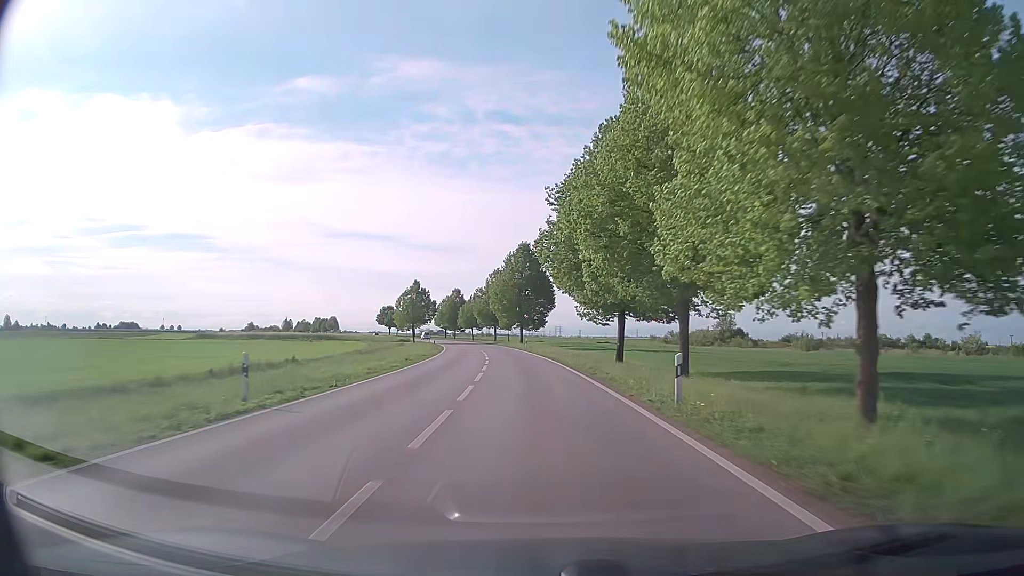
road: secondary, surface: asphalt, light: Day
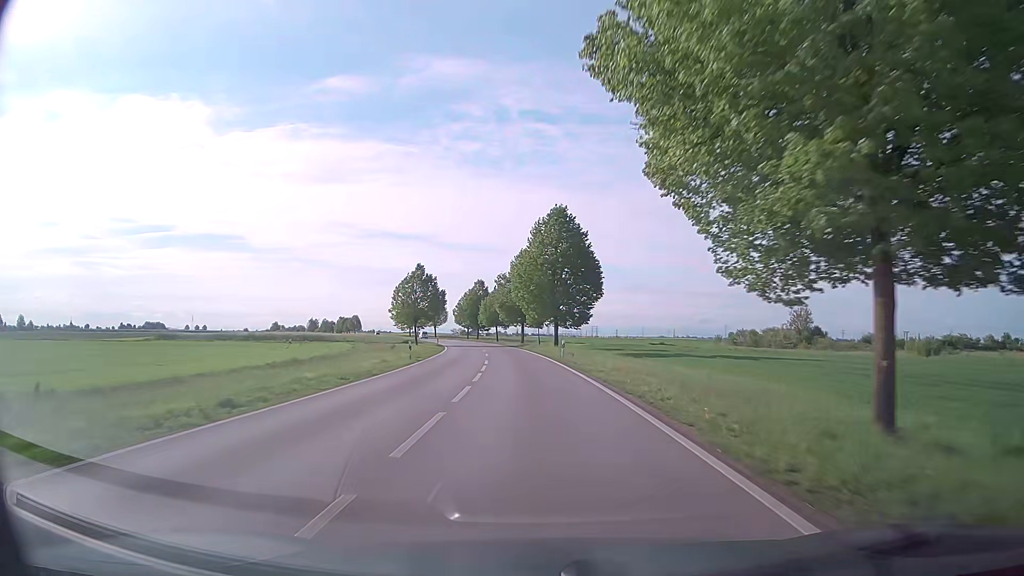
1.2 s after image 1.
(-0.6, +24.9) m; -3°
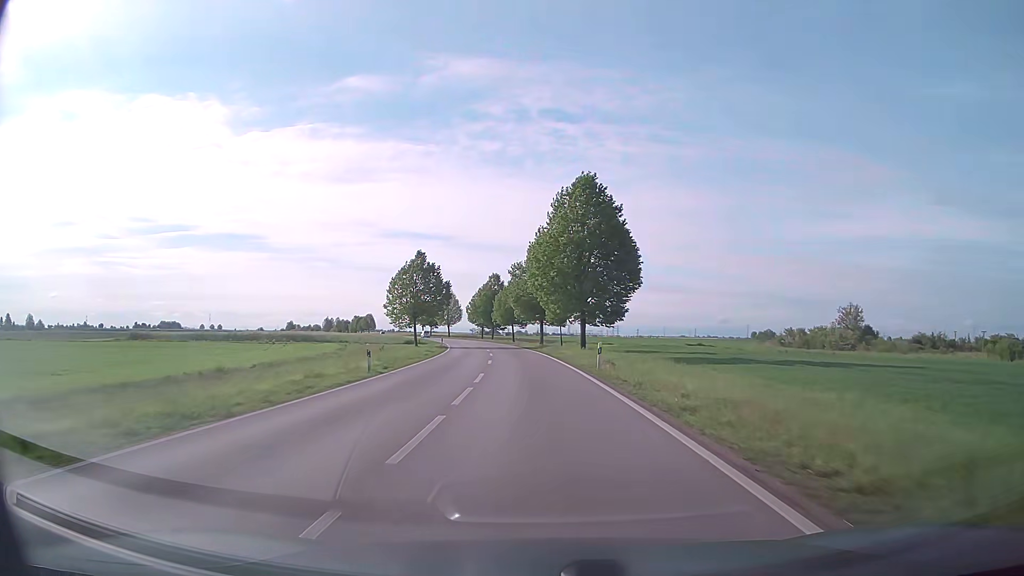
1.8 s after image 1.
(-0.2, +12.7) m; -2°
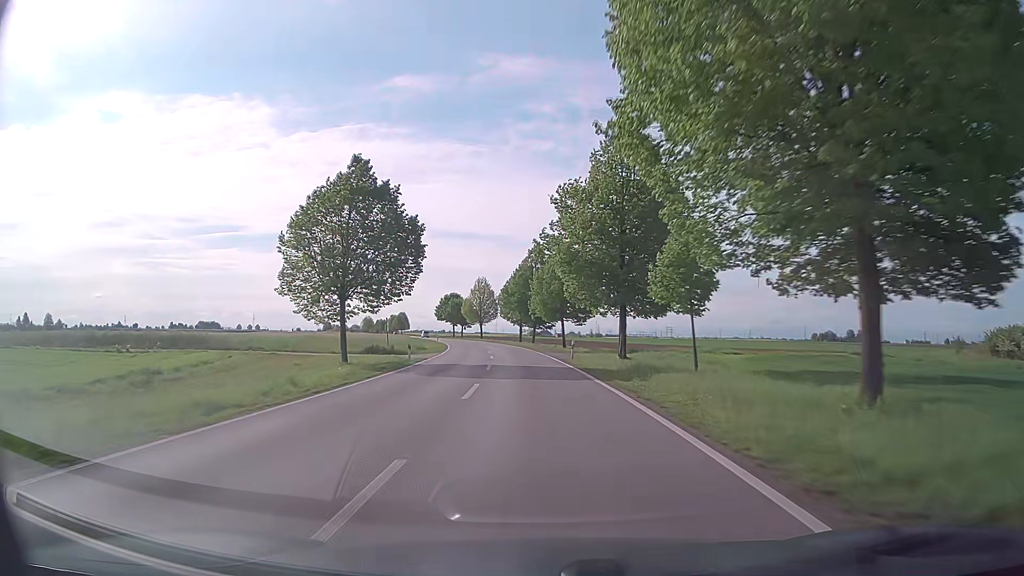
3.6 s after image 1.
(-1.5, +39.2) m; -4°
(0, +10) (0, +20) (-1, +30) (-2, +40) (-3, +50) (-4, +60) (-5, +70) (-6, +80) (-8, +90) (-10, +99) m
